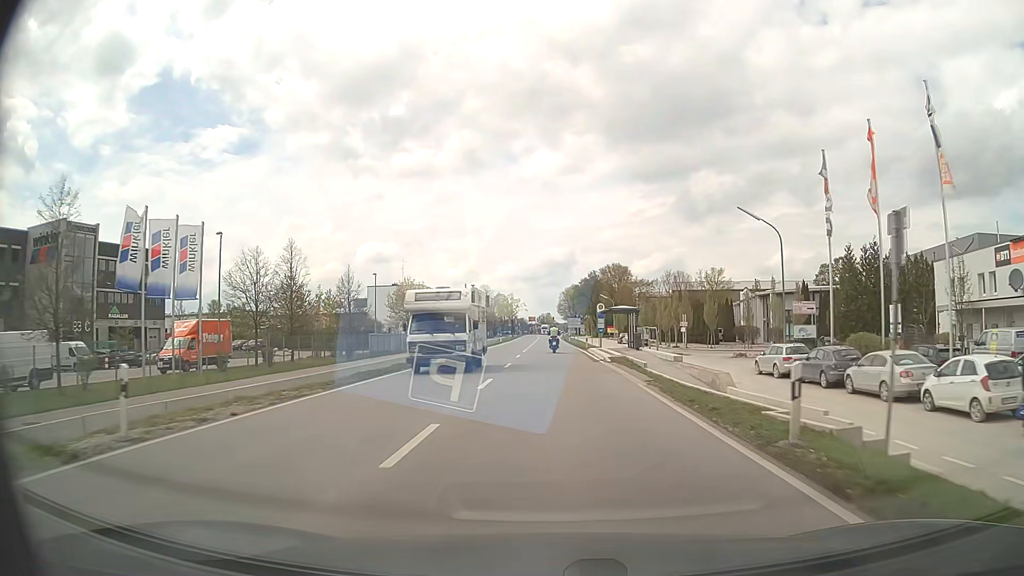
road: primary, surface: asphalt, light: Day
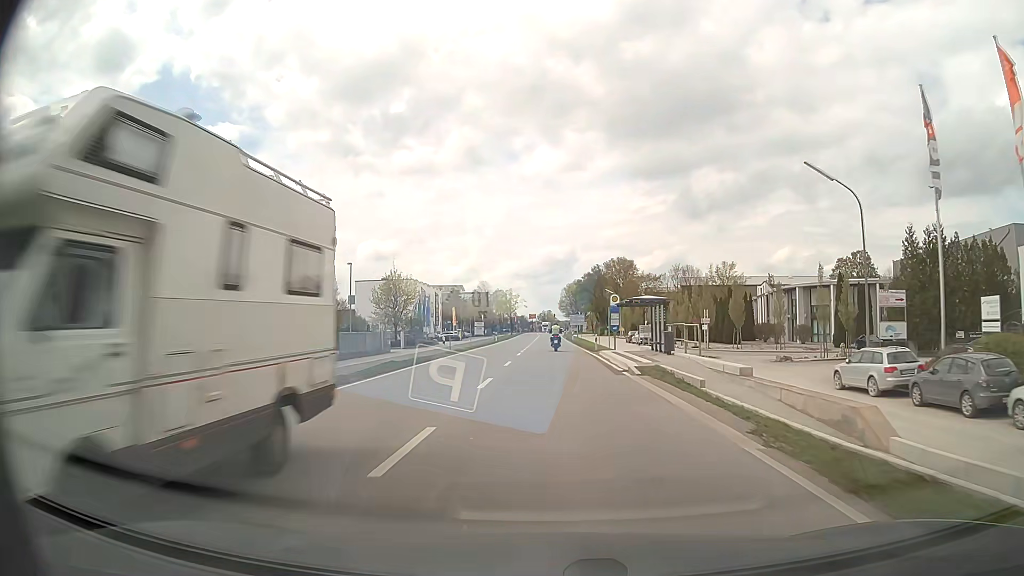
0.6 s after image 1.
(0.0, +9.3) m; 0°
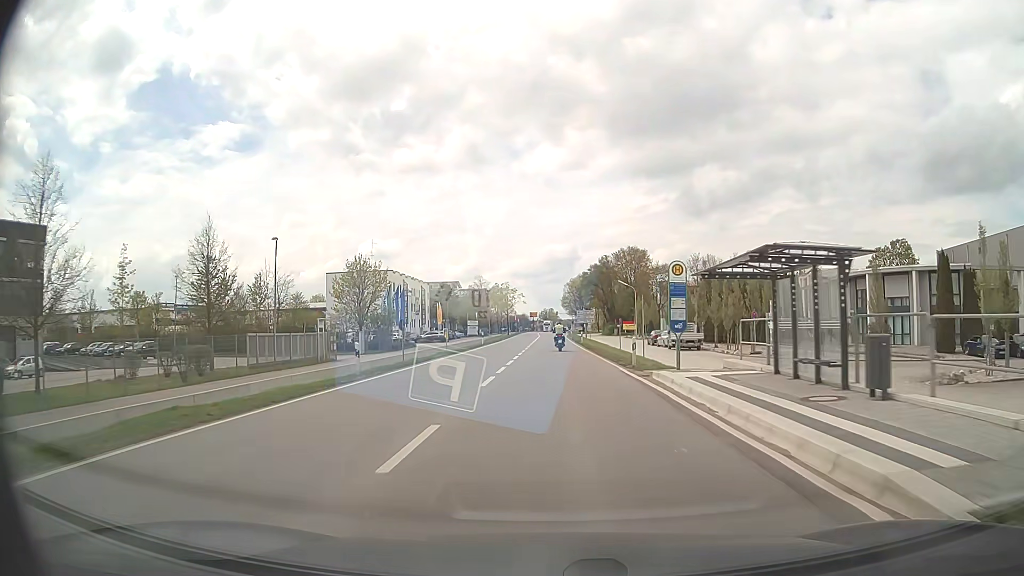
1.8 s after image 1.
(0.0, +18.0) m; 0°
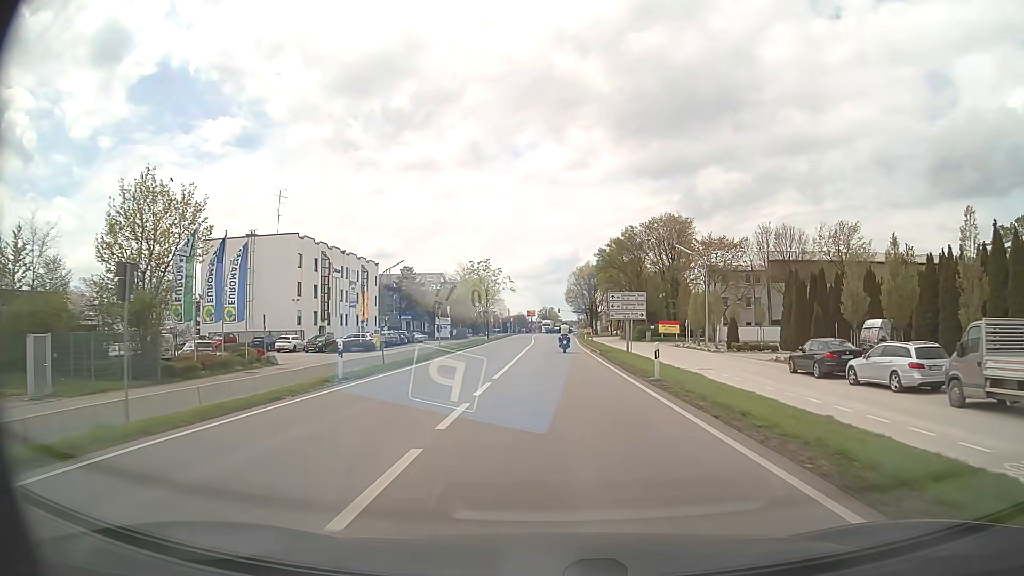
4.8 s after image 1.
(-0.1, +42.2) m; 0°
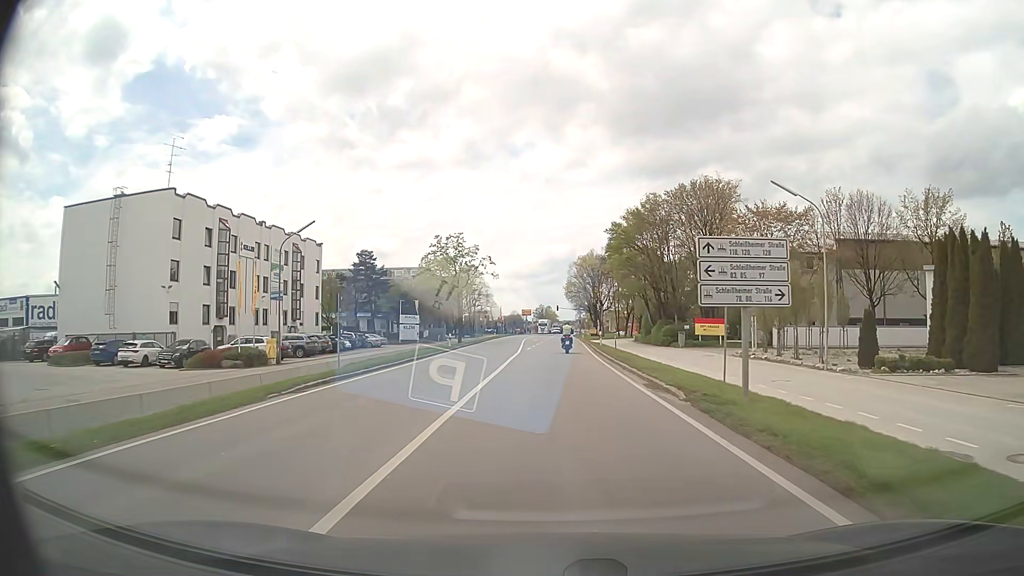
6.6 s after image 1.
(+0.1, +23.6) m; 0°
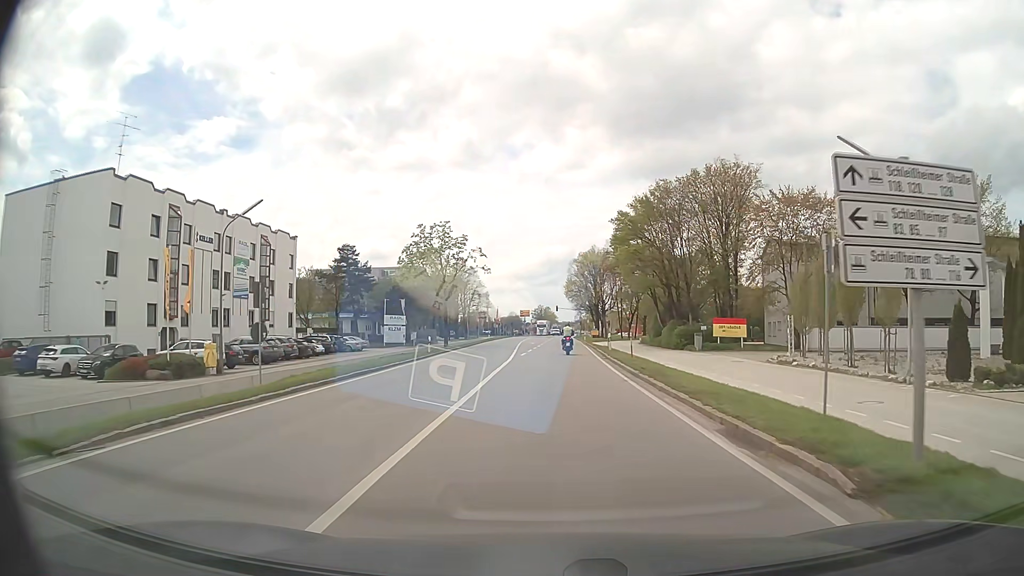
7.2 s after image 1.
(0.0, +7.5) m; 0°
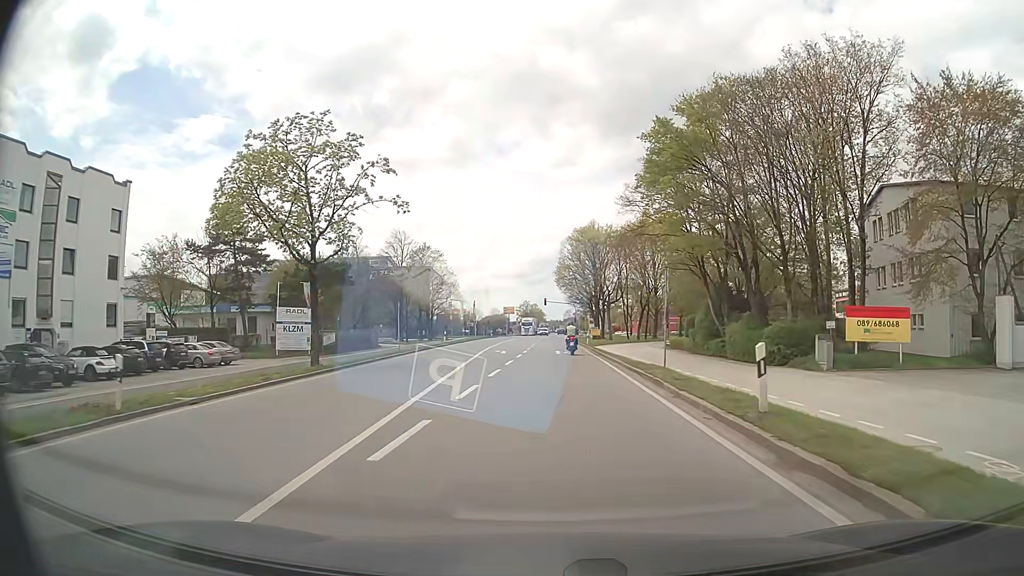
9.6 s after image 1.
(+0.2, +28.1) m; +1°
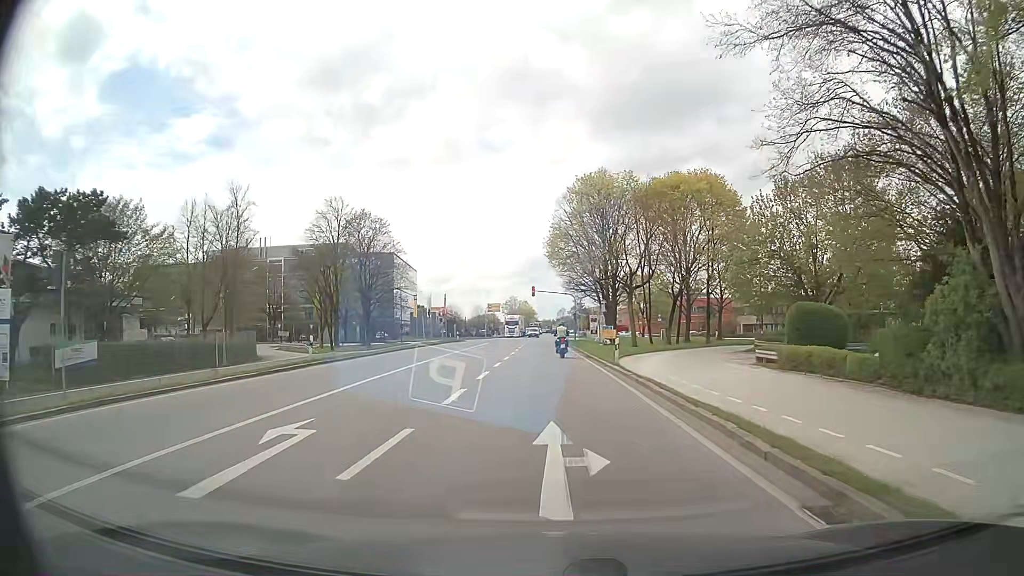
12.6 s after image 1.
(+0.3, +30.8) m; 0°
(0, +10) (0, +20) (0, +30) (0, +40) (0, +50) (0, +60) (0, +70) (0, +80) (0, +90) (0, +100) m
